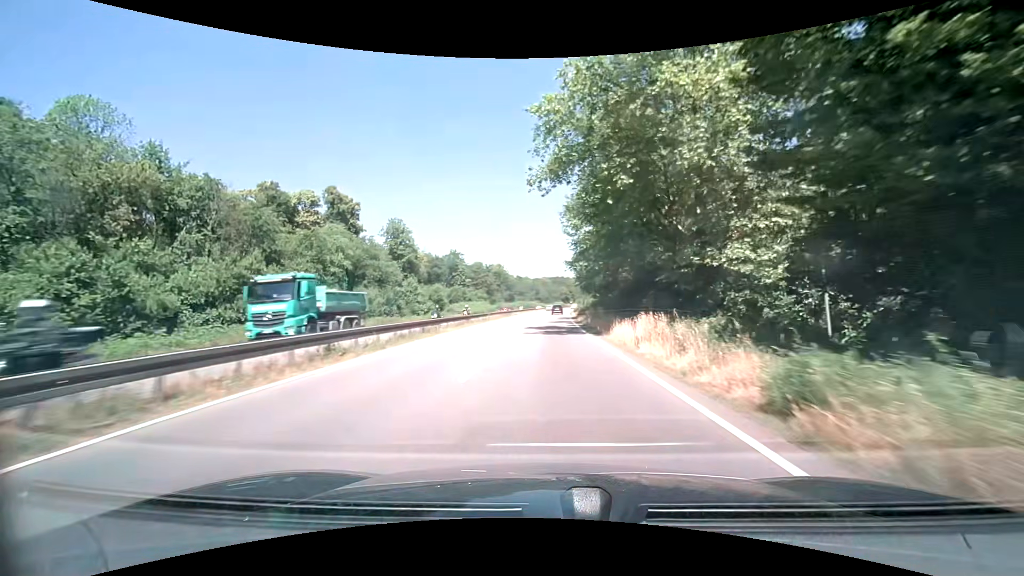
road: trunk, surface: asphalt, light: Day
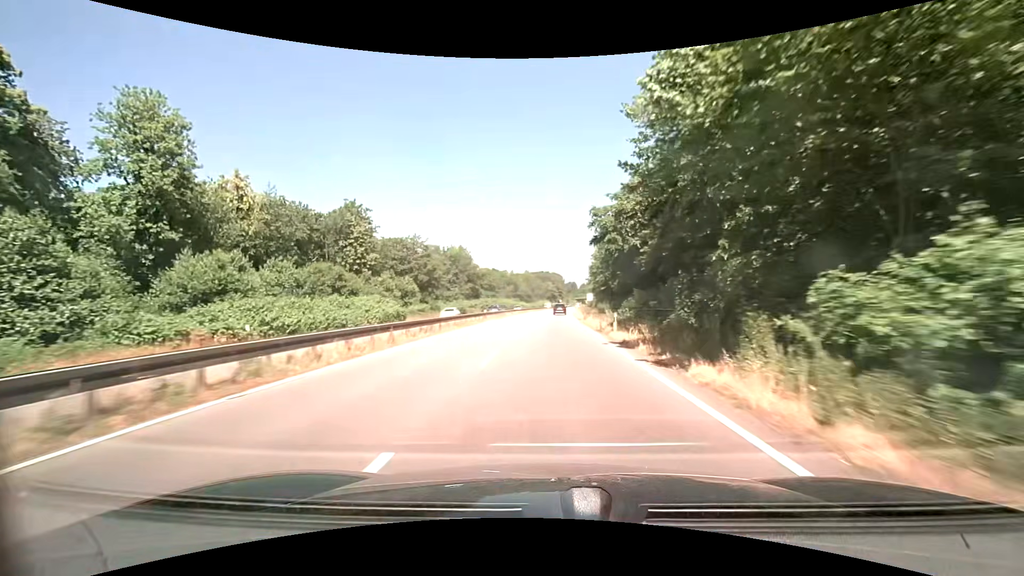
(+0.9, +61.3) m; +2°
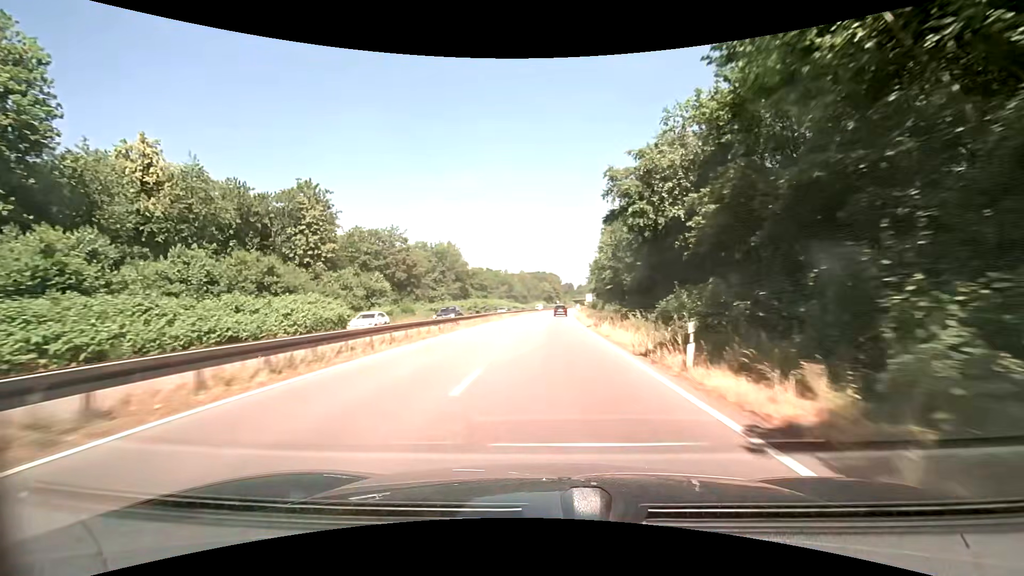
(0.0, +12.0) m; 0°
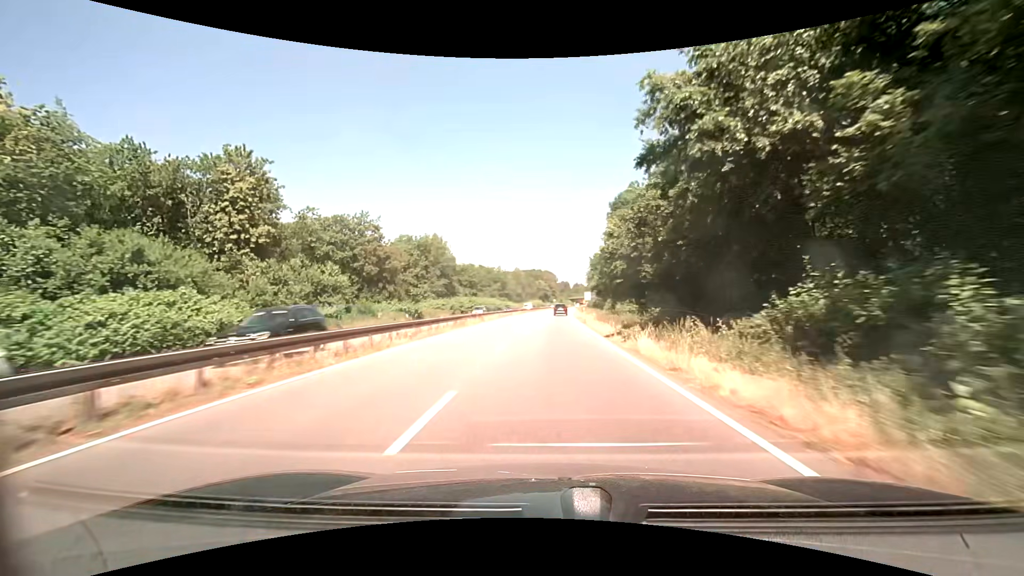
(+0.1, +11.9) m; +1°
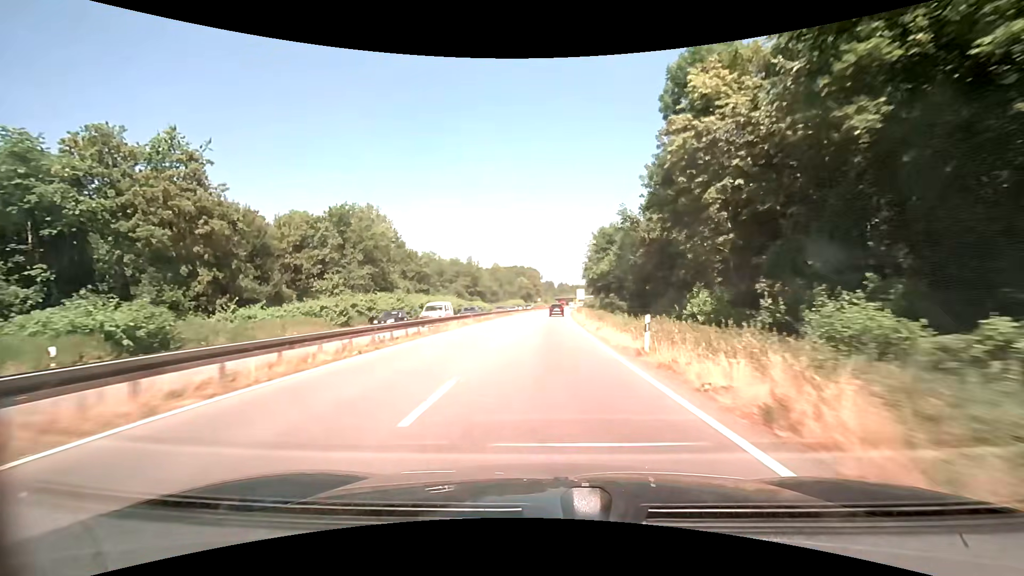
(+0.2, +34.9) m; +2°
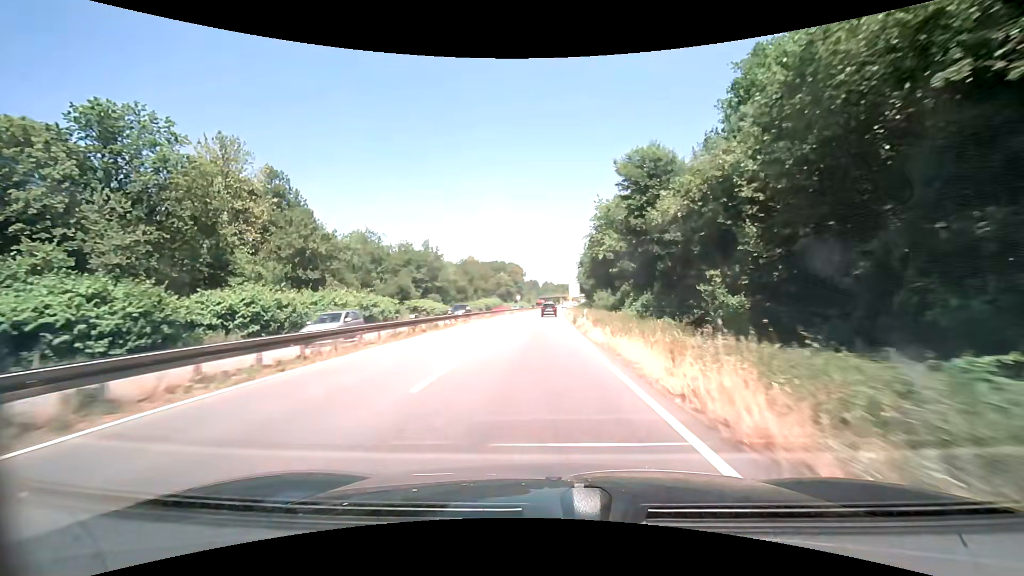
(+0.4, +33.9) m; +2°
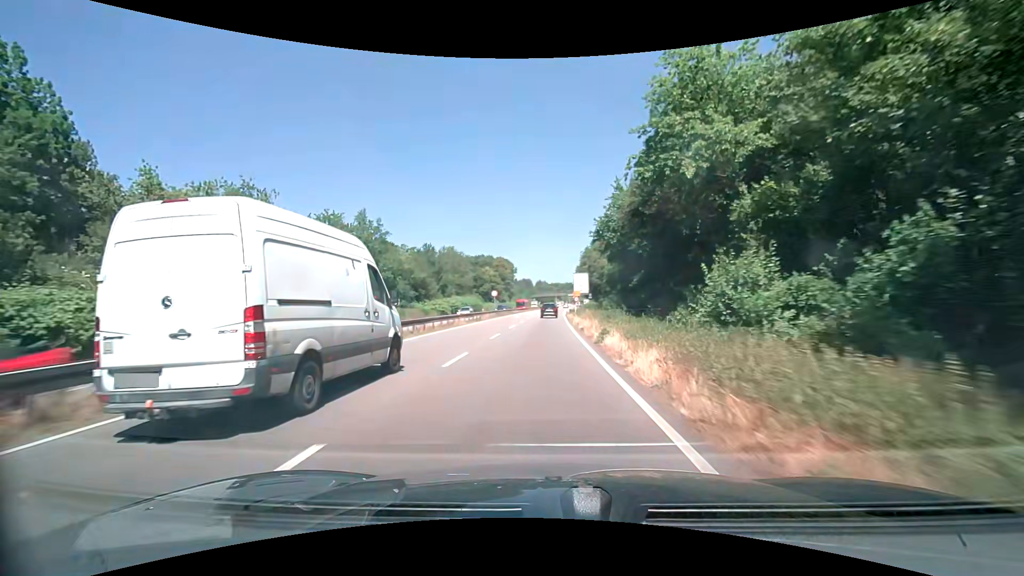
(+0.1, +32.8) m; 0°
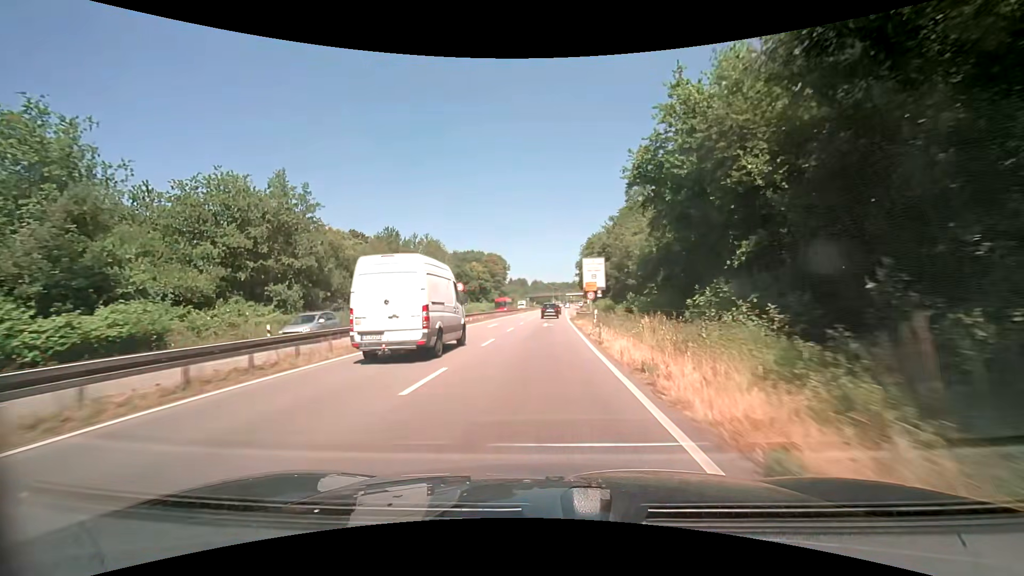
(+0.2, +21.3) m; +1°
(0, +10) (0, +20) (0, +30) (0, +40) (0, +50) (0, +60) (+1, +70) (+1, +80) (+1, +90) (+1, +100) m
